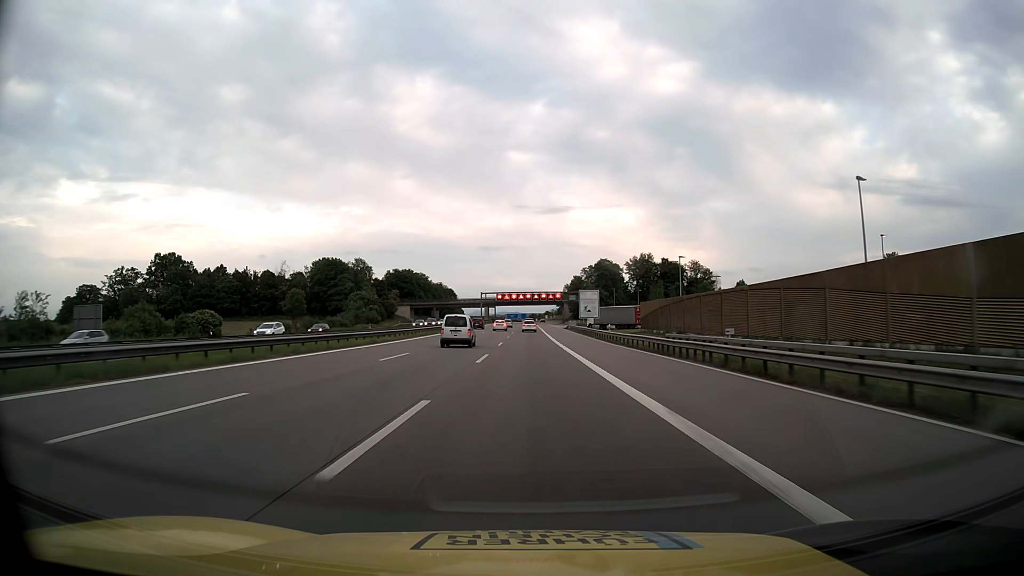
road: motorway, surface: asphalt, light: Day
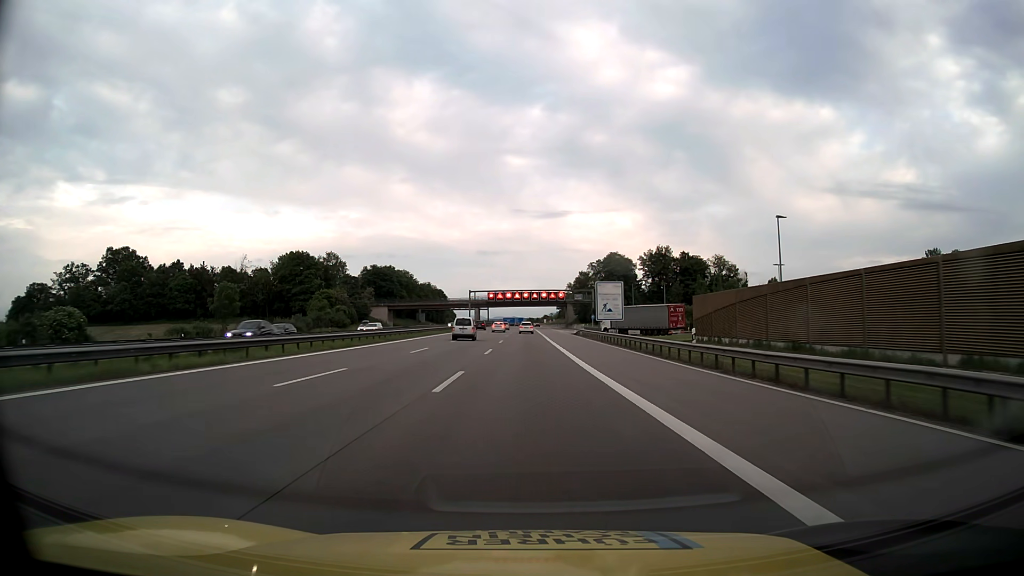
(+0.1, +28.4) m; 0°
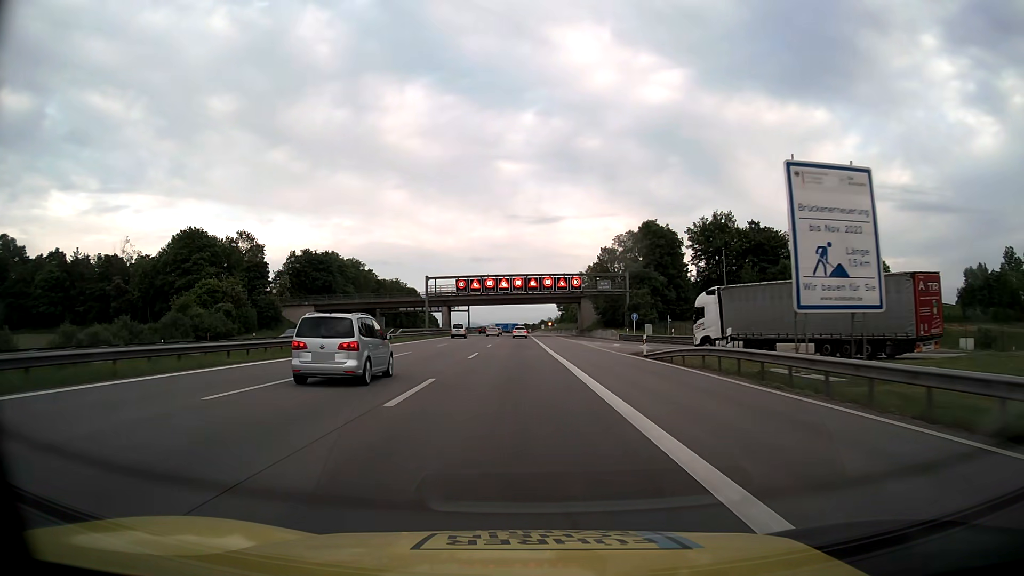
(+0.2, +56.5) m; 0°
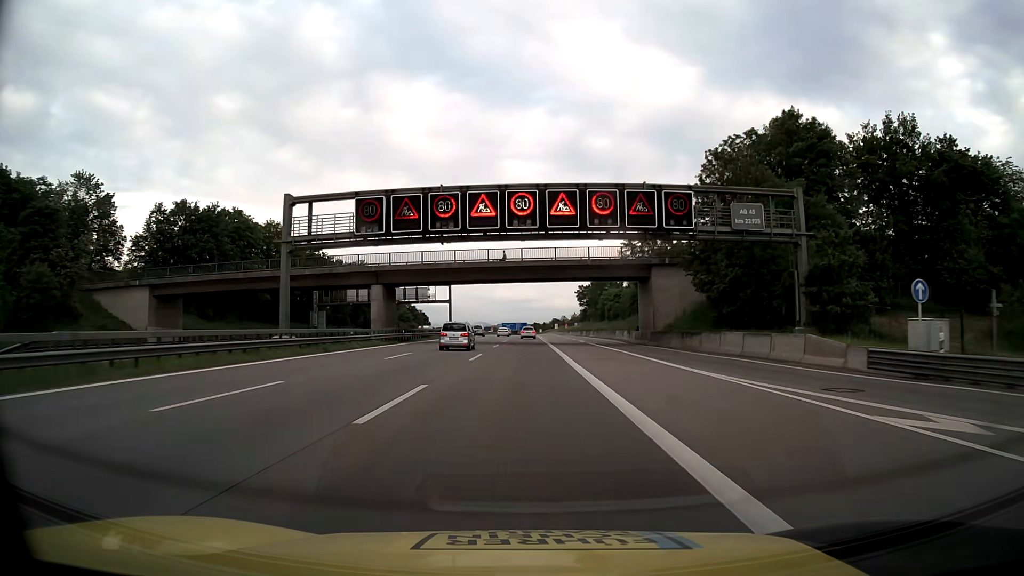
(-0.5, +56.2) m; -1°
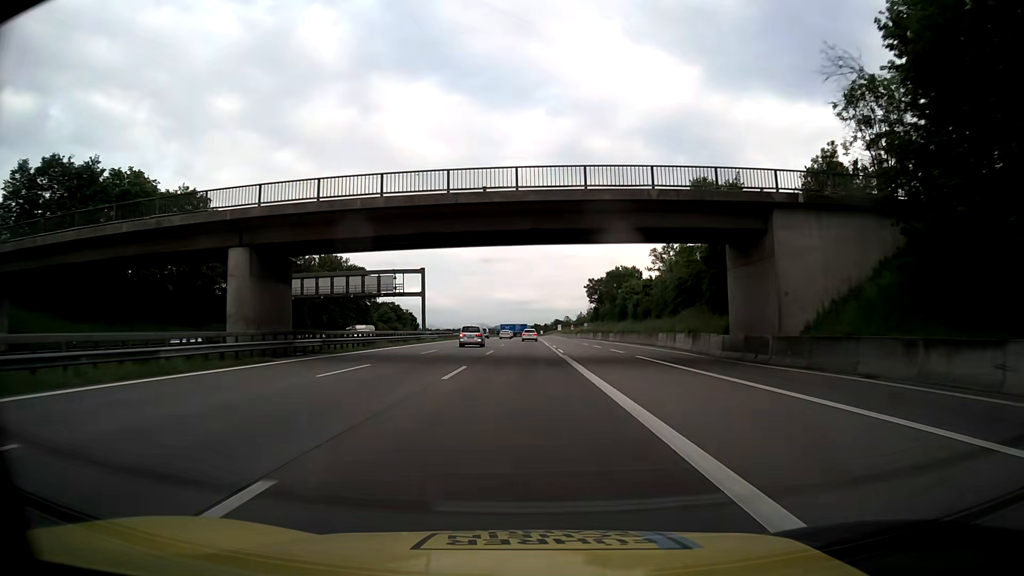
(0.0, +27.7) m; 0°
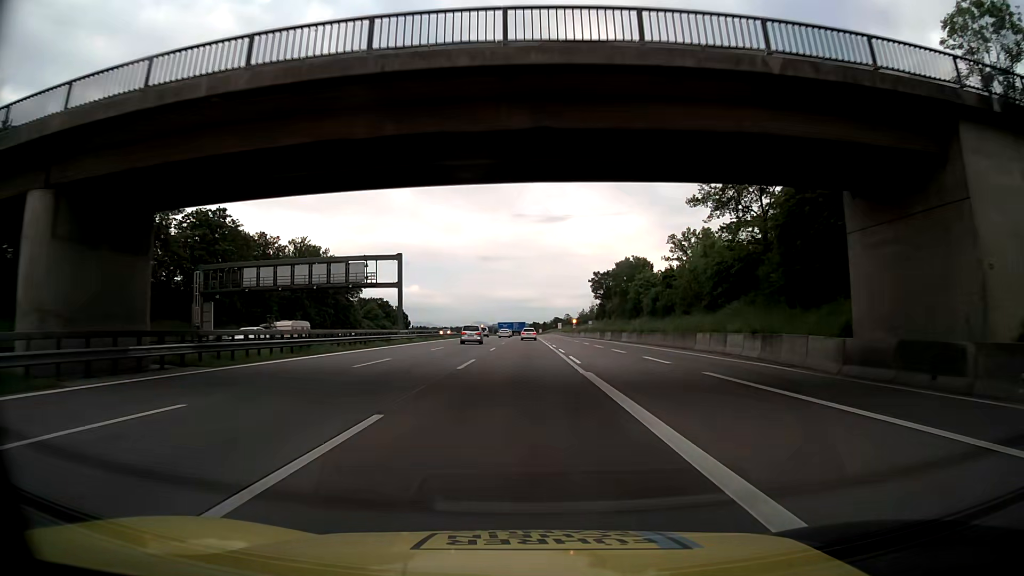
(0.0, +13.7) m; 0°
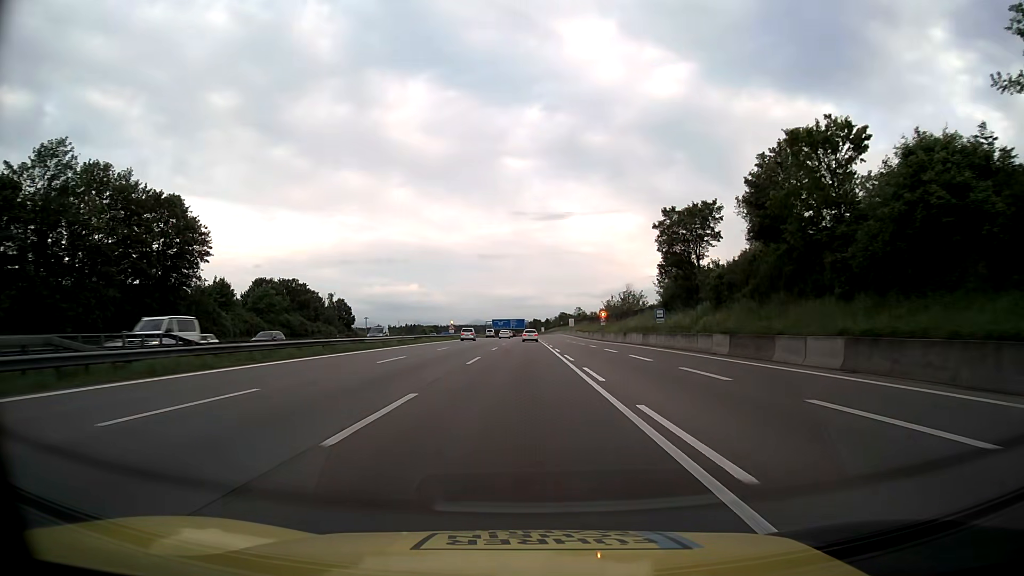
(+0.6, +68.2) m; 0°
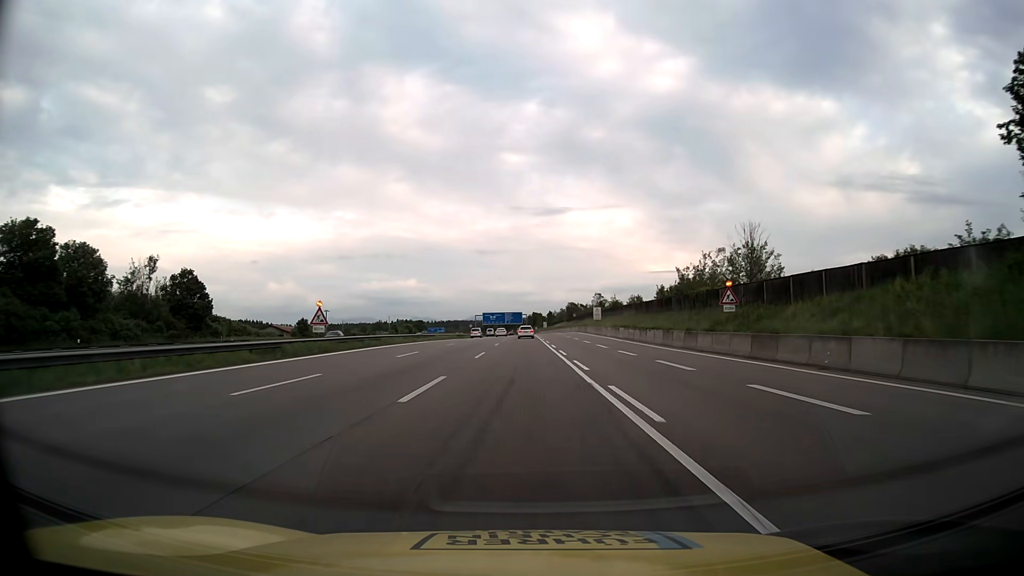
(+0.1, +67.9) m; 0°
(0, +10) (0, +20) (0, +30) (0, +40) (0, +50) (0, +60) (0, +70) (0, +80) (0, +90) (0, +100) m
